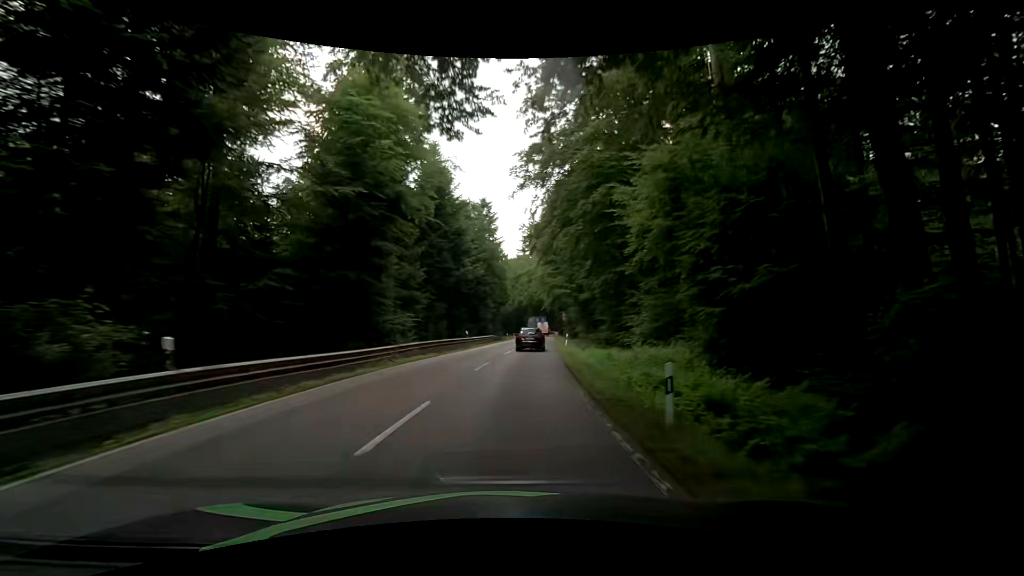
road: secondary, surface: asphalt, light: Day
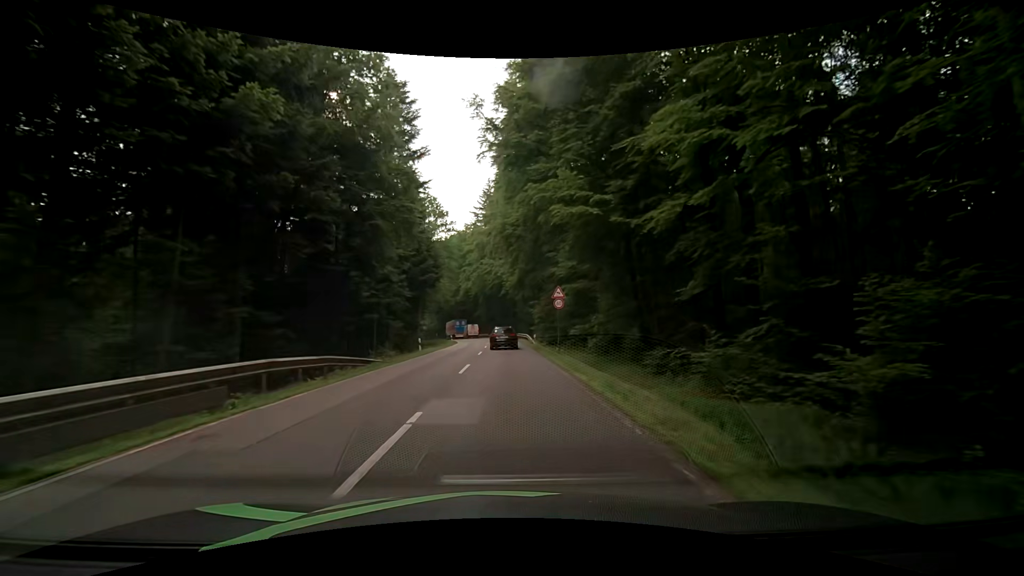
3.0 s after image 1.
(+2.7, +45.5) m; +5°
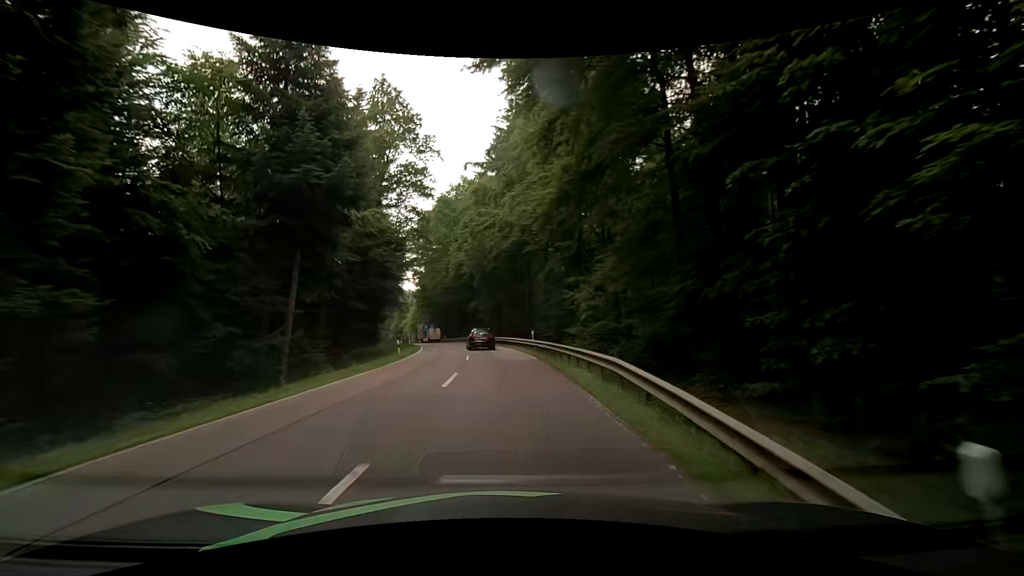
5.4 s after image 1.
(0.0, +36.5) m; 0°
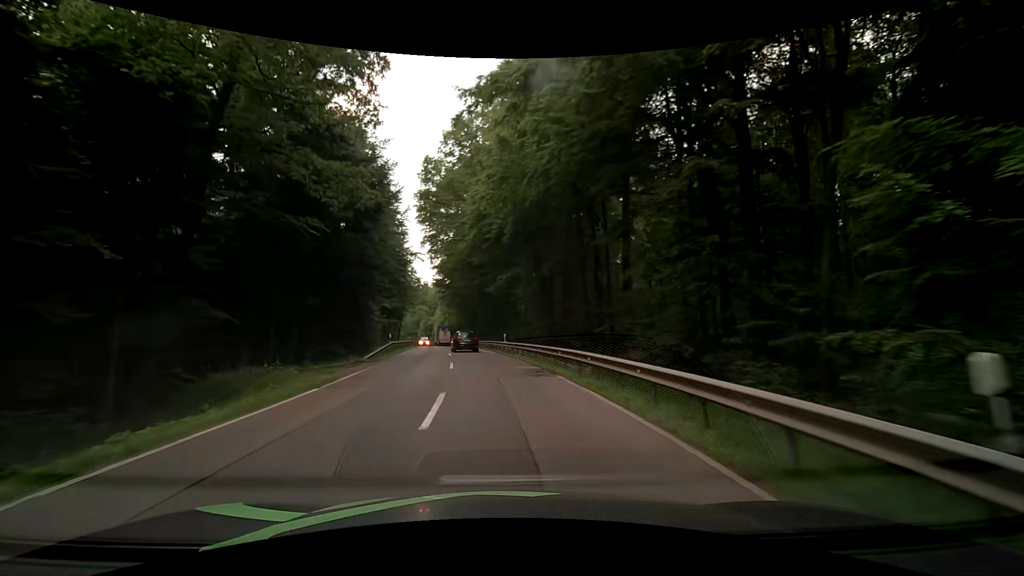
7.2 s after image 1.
(-1.1, +27.4) m; -5°
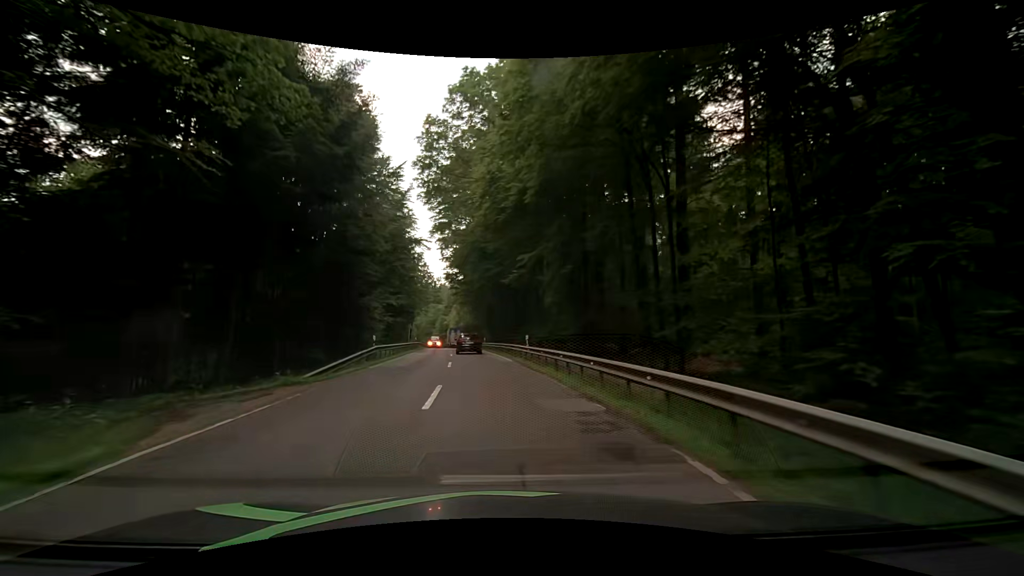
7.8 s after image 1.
(-0.2, +9.1) m; -3°
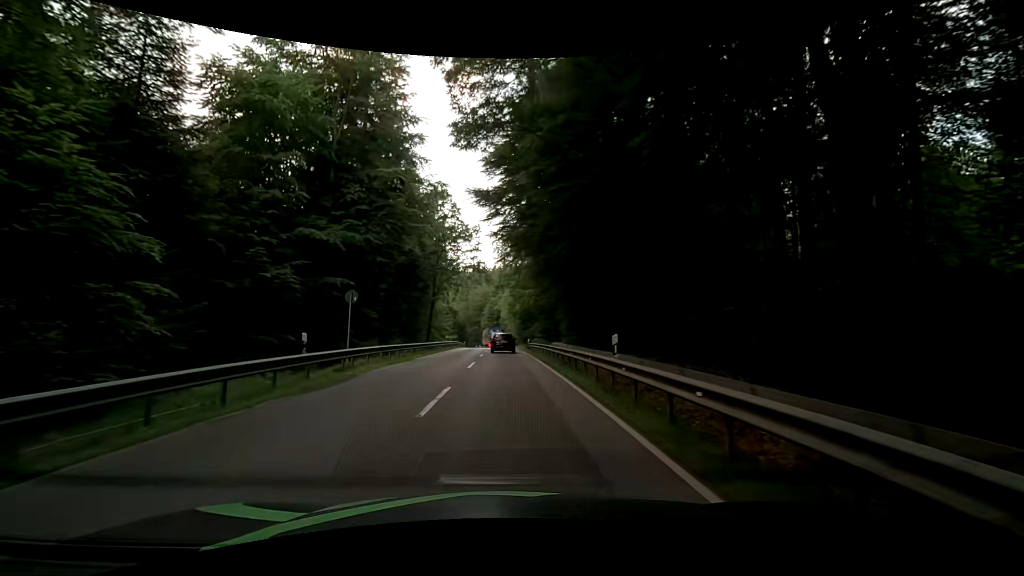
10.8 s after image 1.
(-3.4, +46.0) m; -6°
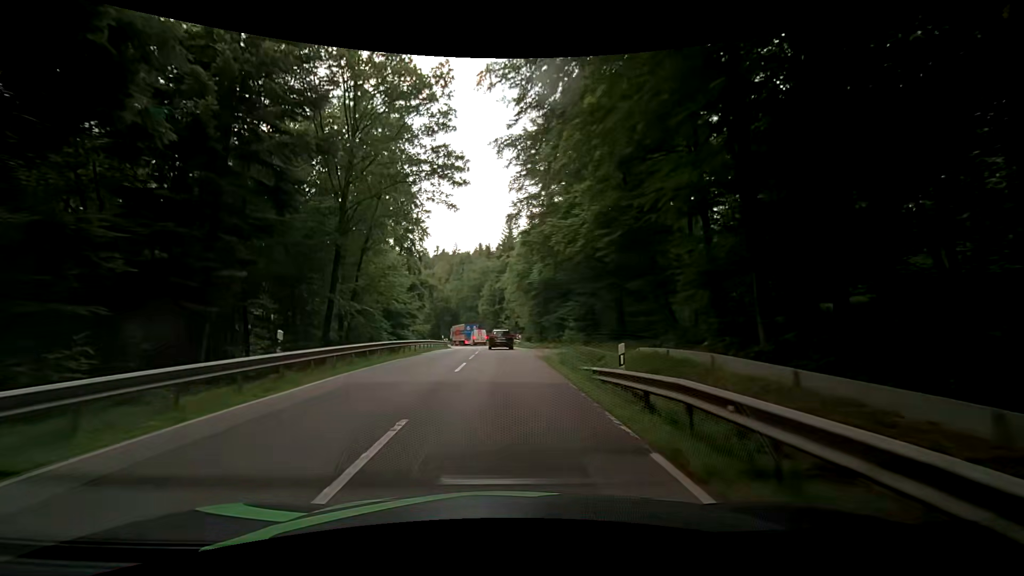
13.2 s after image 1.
(-0.4, +37.3) m; -1°
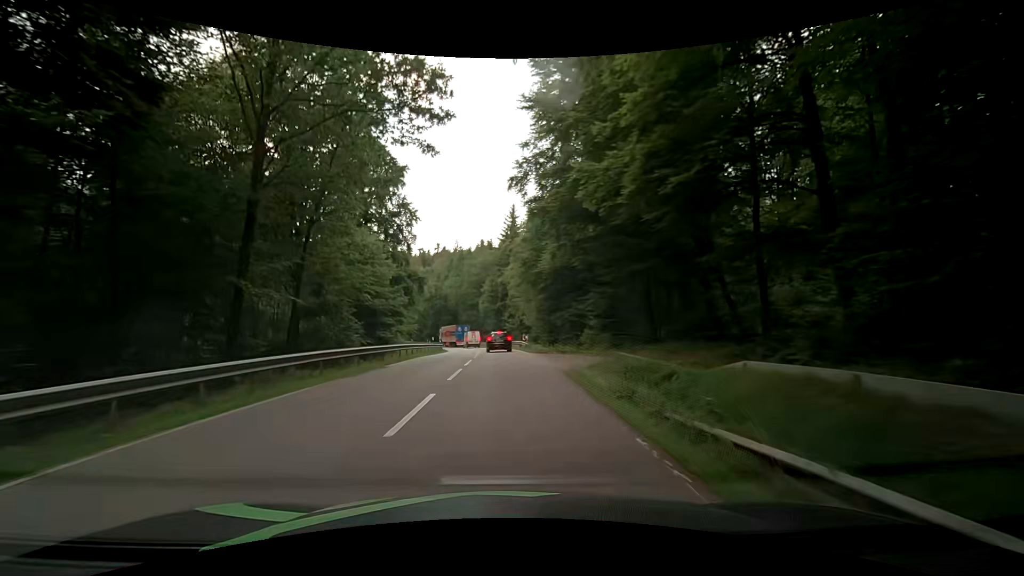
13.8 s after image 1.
(-0.1, +9.3) m; -1°
(0, +10) (0, +20) (0, +30) (-1, +40) (-1, +50) (-2, +60) (-3, +70) (-5, +80) (-7, +90) (-9, +99) m
